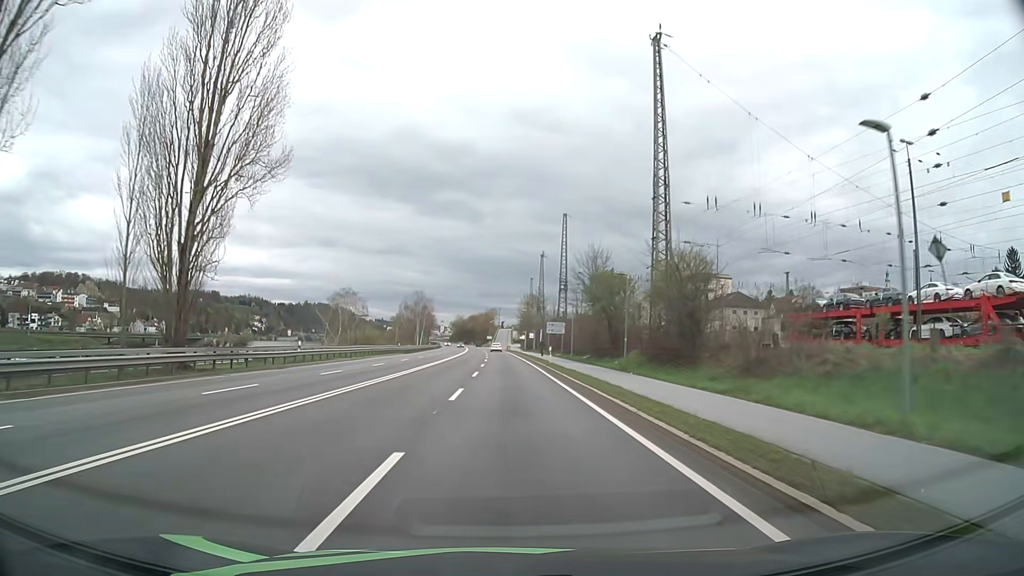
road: primary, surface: asphalt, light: Day
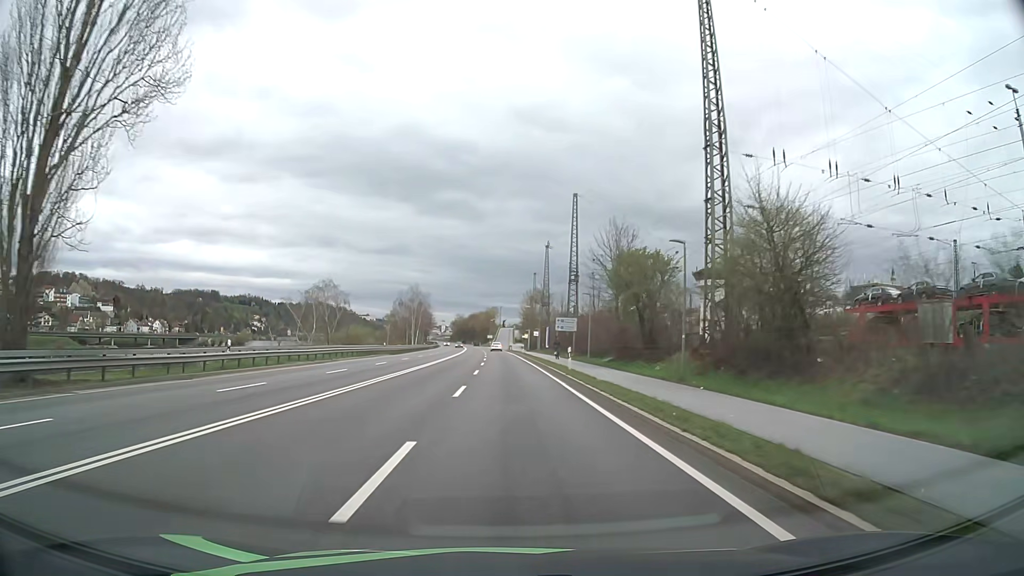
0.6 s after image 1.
(0.0, +11.1) m; 0°
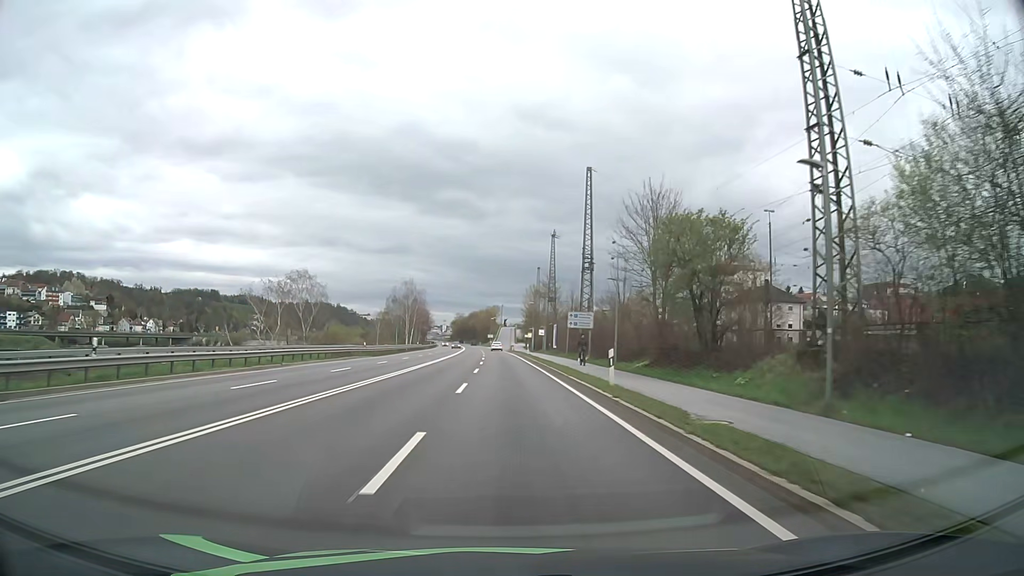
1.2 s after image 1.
(0.0, +11.1) m; 0°
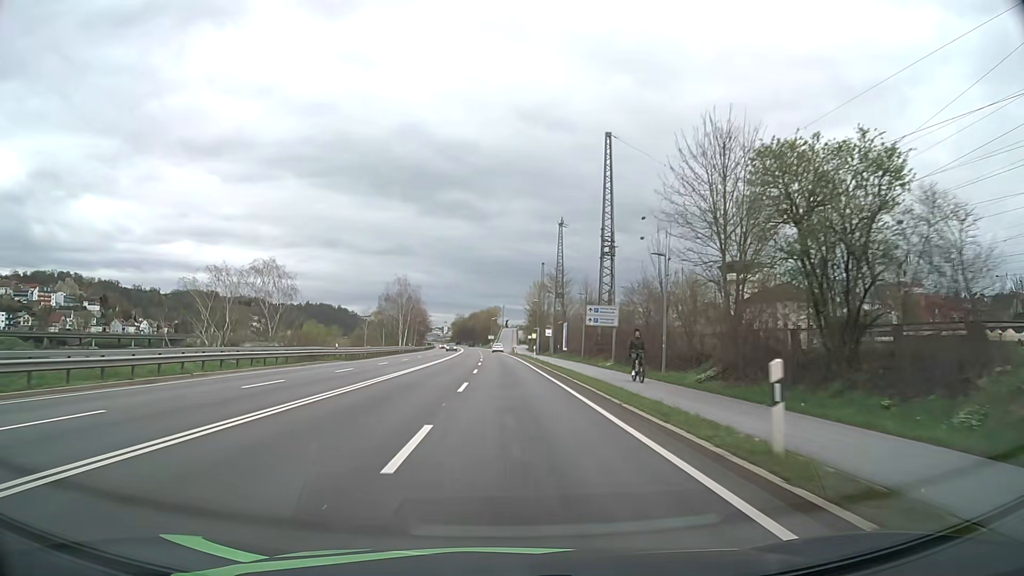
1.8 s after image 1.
(0.0, +11.1) m; 0°
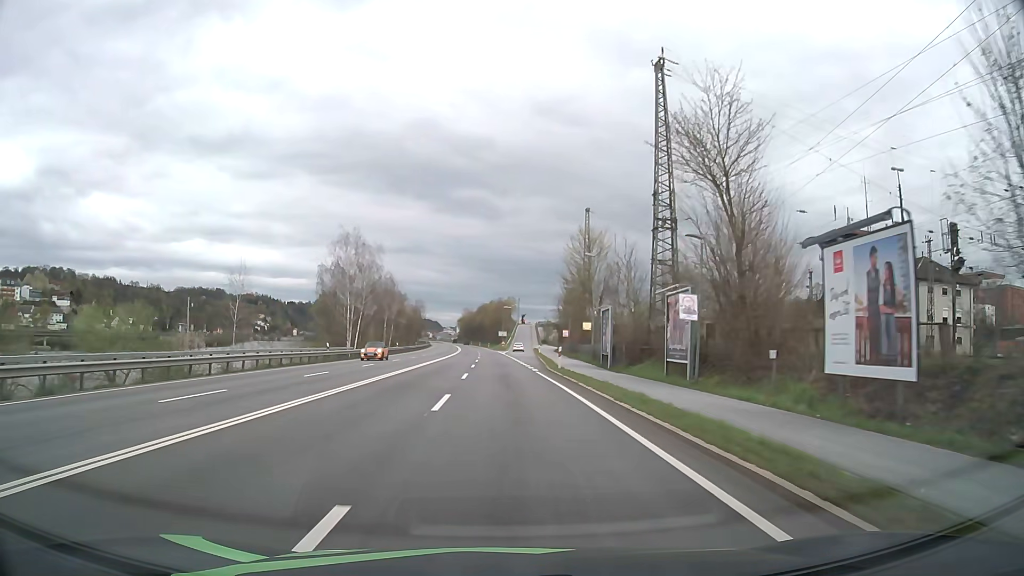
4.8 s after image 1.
(-0.4, +53.7) m; -1°
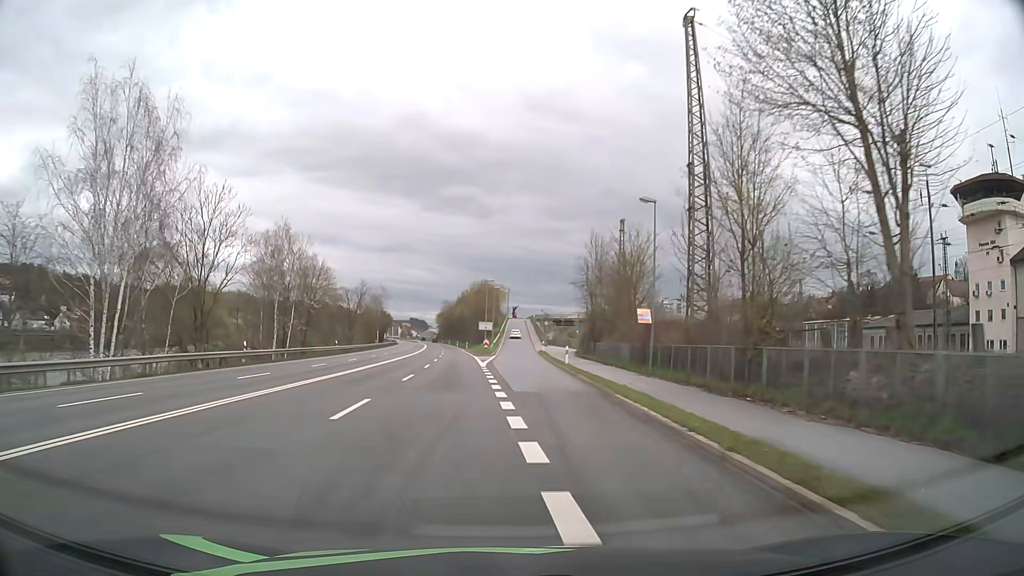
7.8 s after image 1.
(+0.3, +50.1) m; +1°
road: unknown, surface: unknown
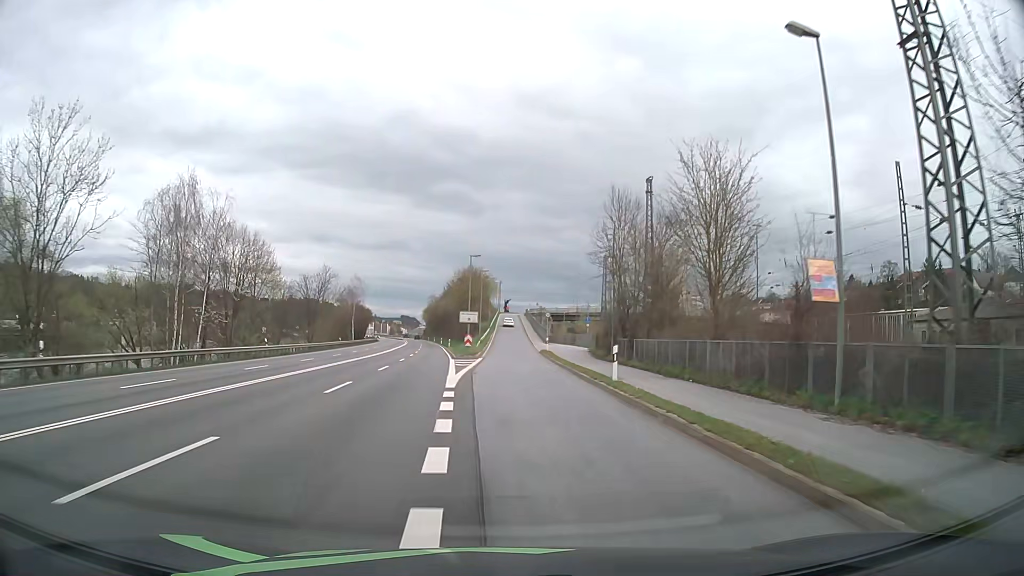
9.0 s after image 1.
(+0.1, +18.8) m; +1°
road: unclassified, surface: asphalt
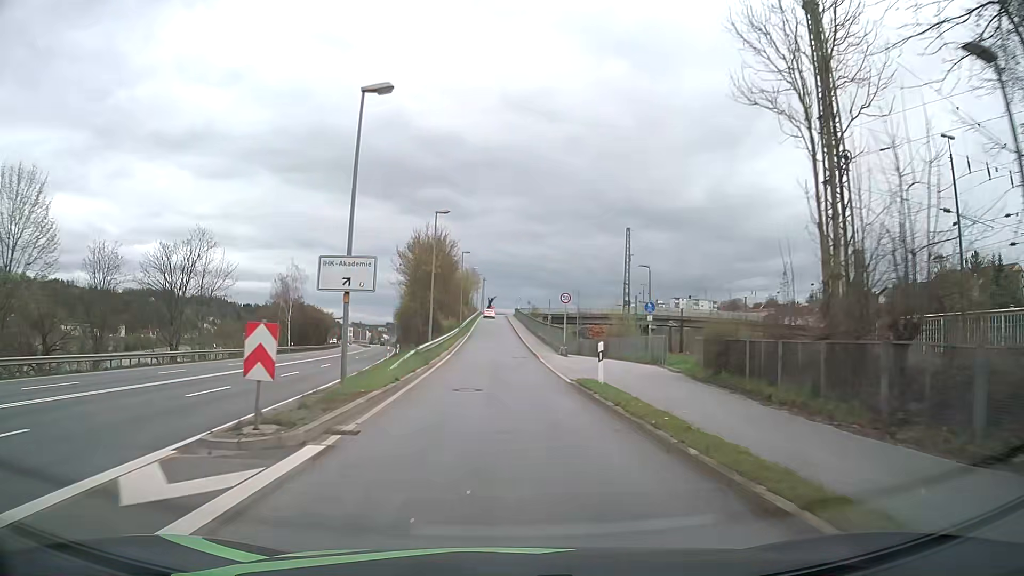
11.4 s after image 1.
(+0.4, +36.2) m; +1°
